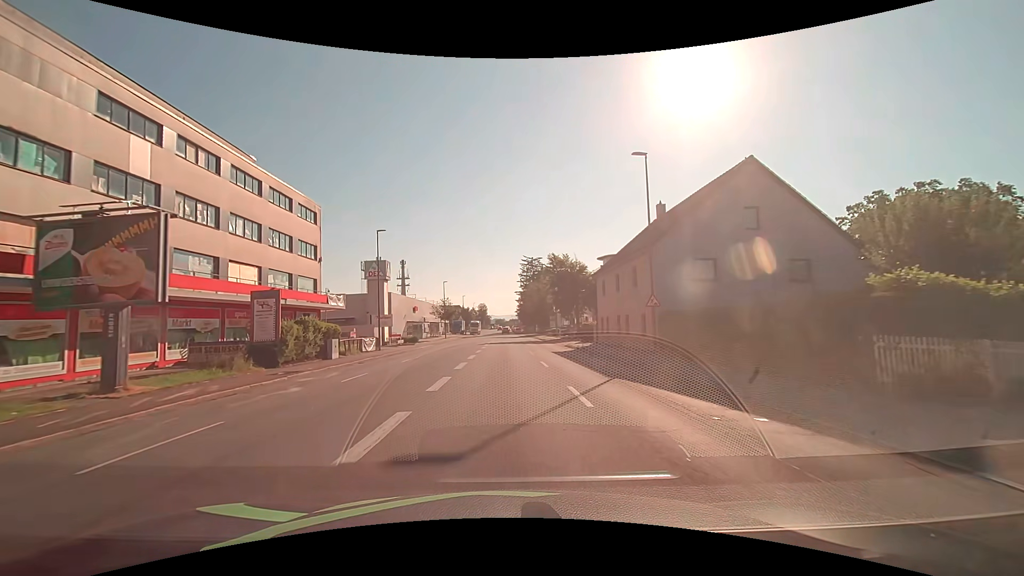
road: tertiary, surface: asphalt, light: Day
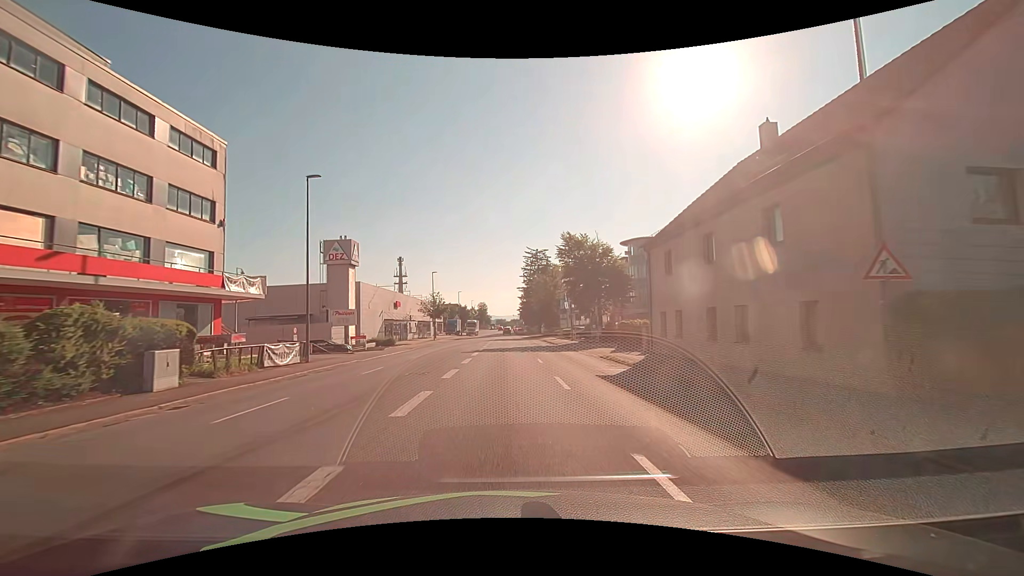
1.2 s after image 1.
(-0.1, +15.3) m; 0°
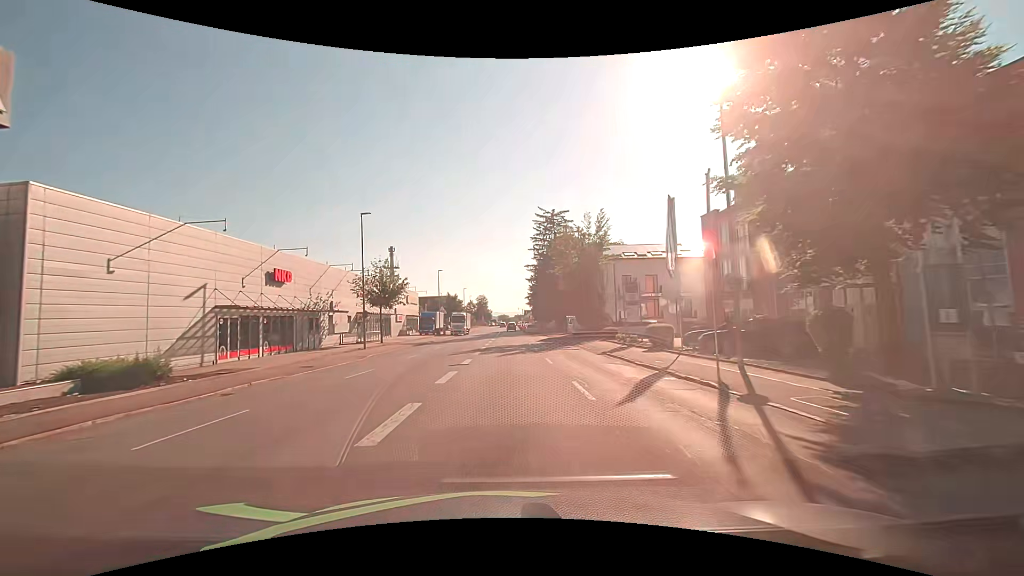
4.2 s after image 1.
(-0.2, +38.2) m; 0°
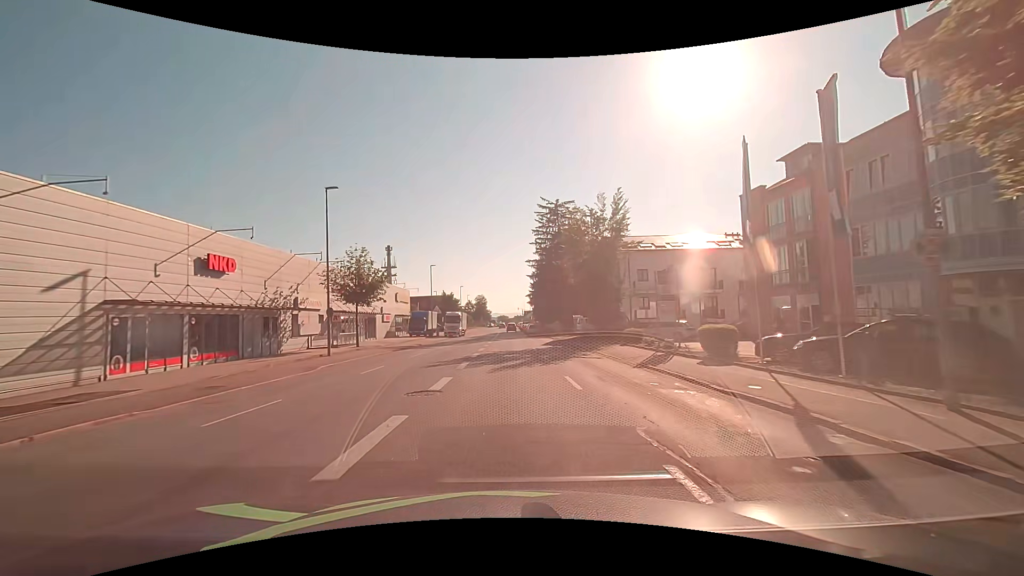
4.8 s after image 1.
(0.0, +7.3) m; 0°
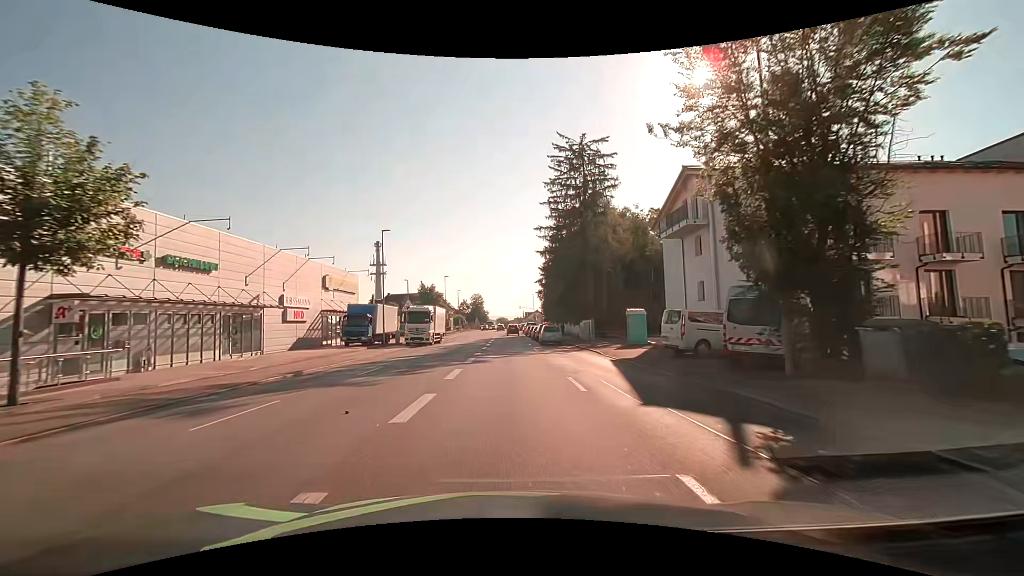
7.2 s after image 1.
(+0.1, +27.3) m; 0°
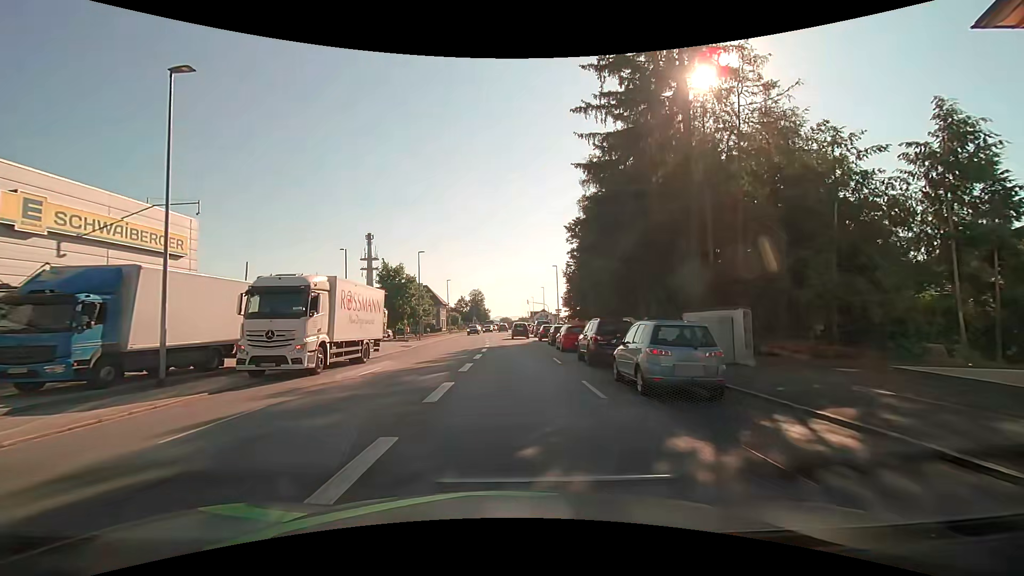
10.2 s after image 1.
(-0.1, +27.9) m; -1°
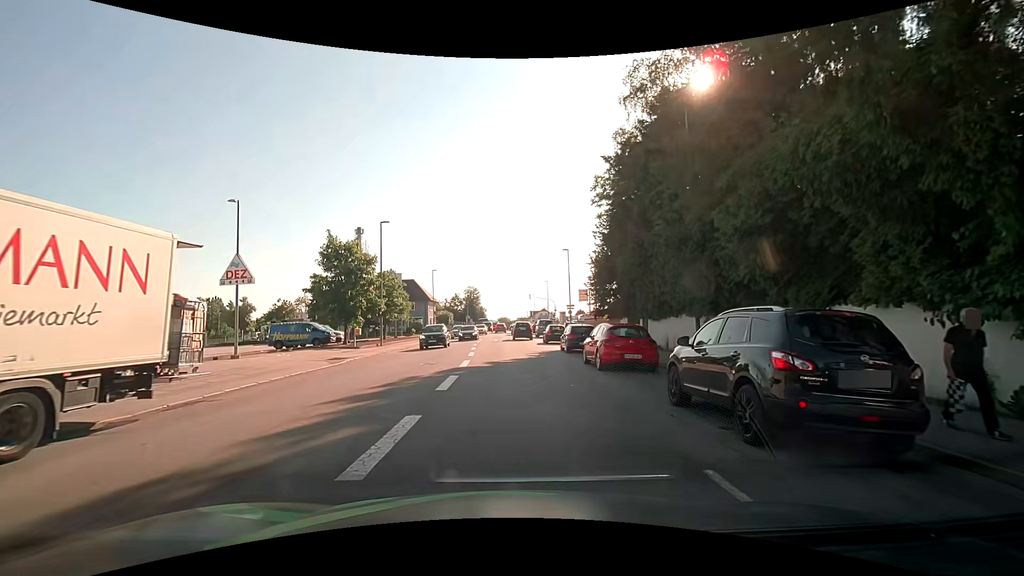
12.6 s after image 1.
(+0.1, +16.3) m; +1°
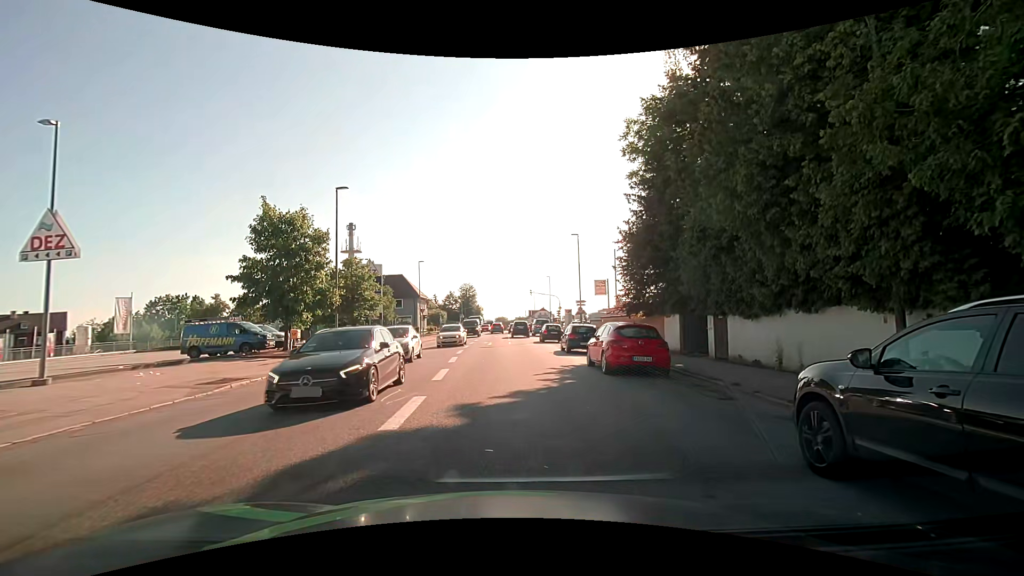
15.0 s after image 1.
(0.0, +9.9) m; +2°
(0, +10) (-1, +20) (-1, +30) (-2, +40) (-2, +50) (-3, +60) (-3, +70) (-4, +80) (-10, +87) (-20, +88) m
